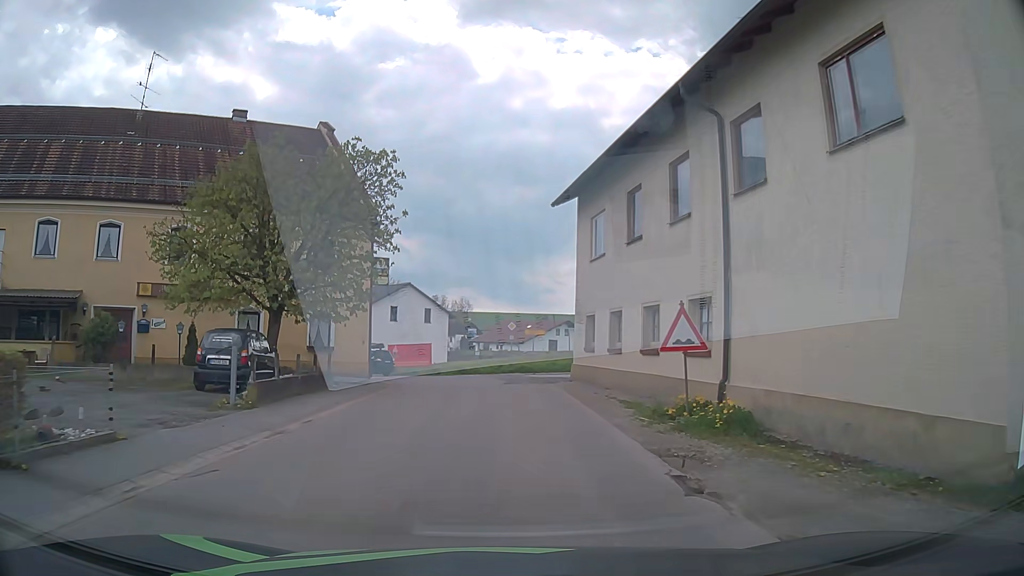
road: tertiary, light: Day
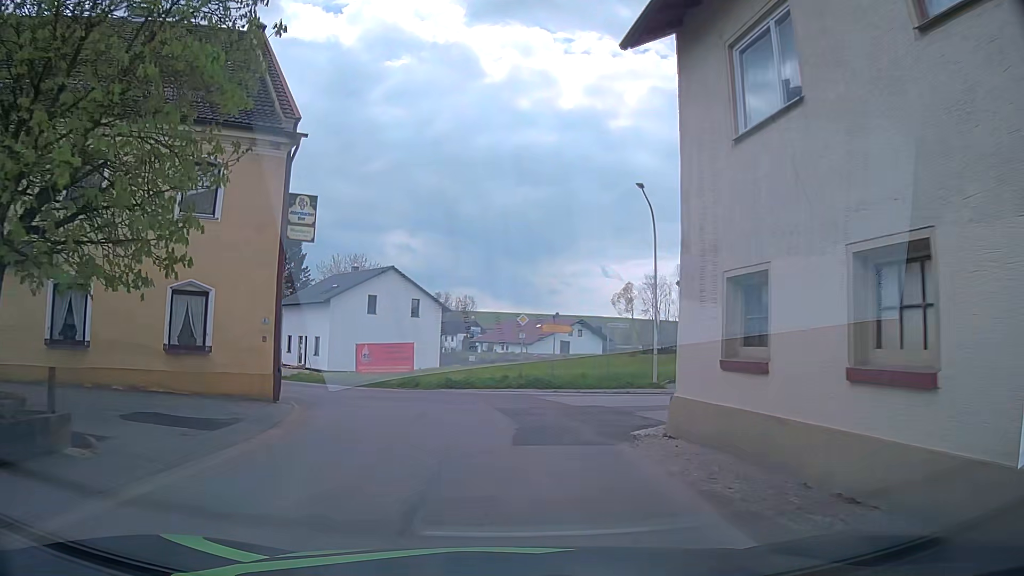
(-0.1, +13.3) m; -1°
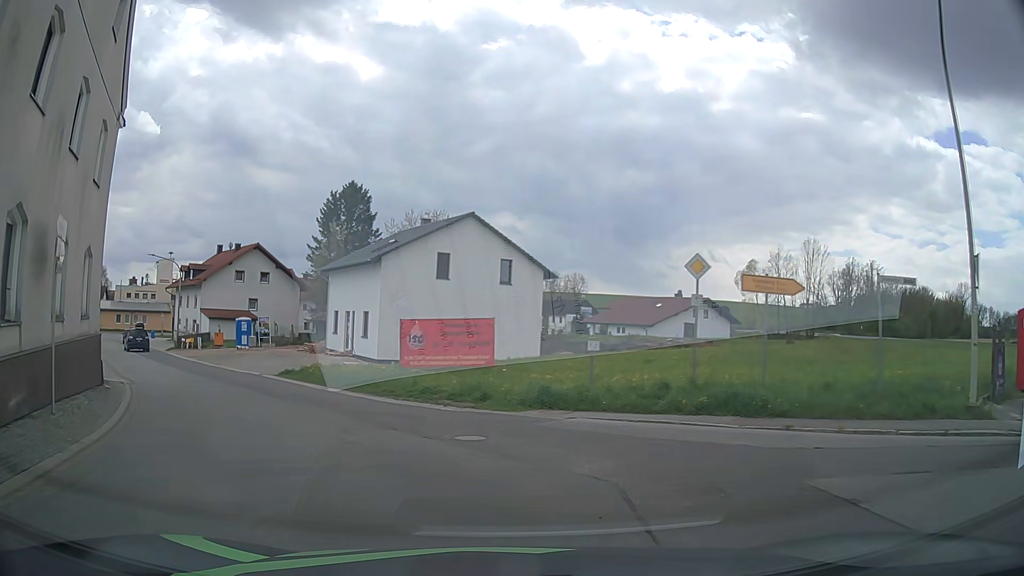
(-0.6, +15.1) m; -7°
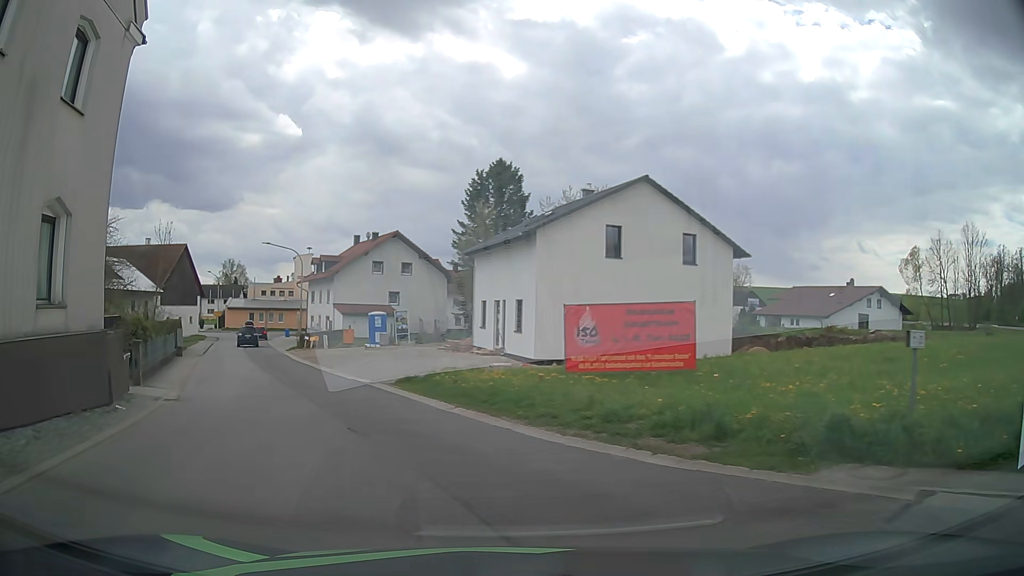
(-0.8, +7.1) m; -12°
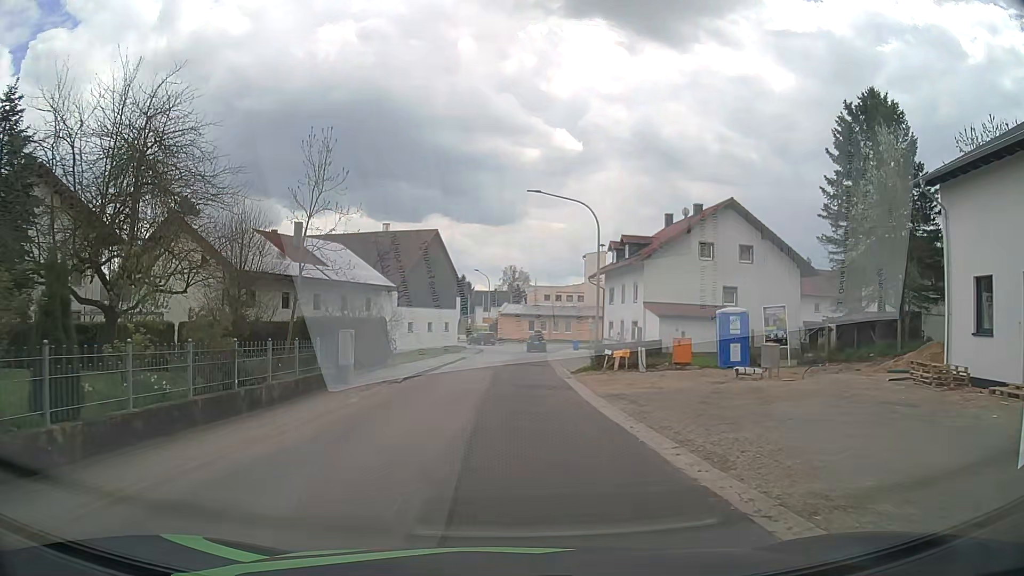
(-6.1, +19.3) m; -26°
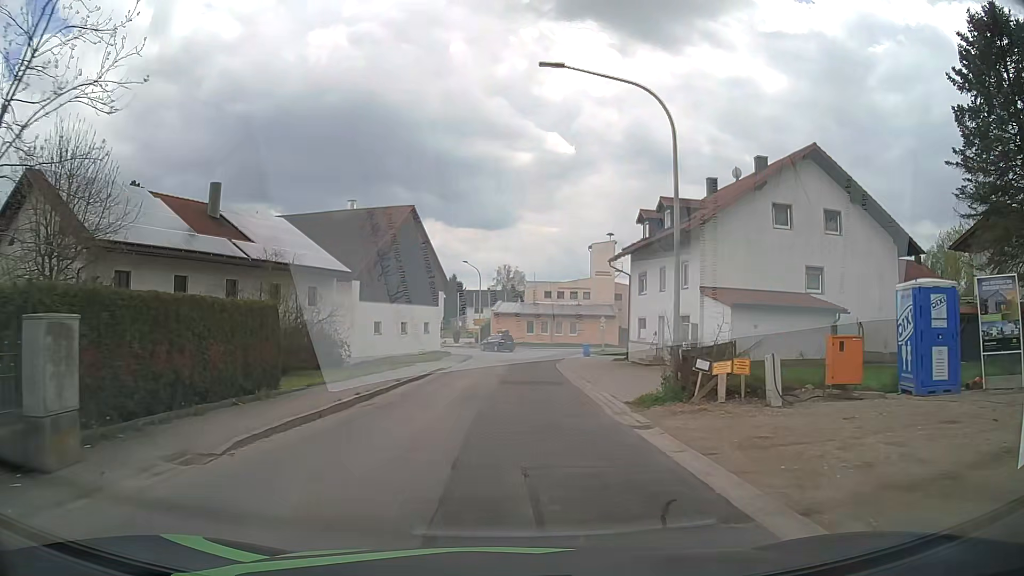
(0.0, +13.7) m; +1°
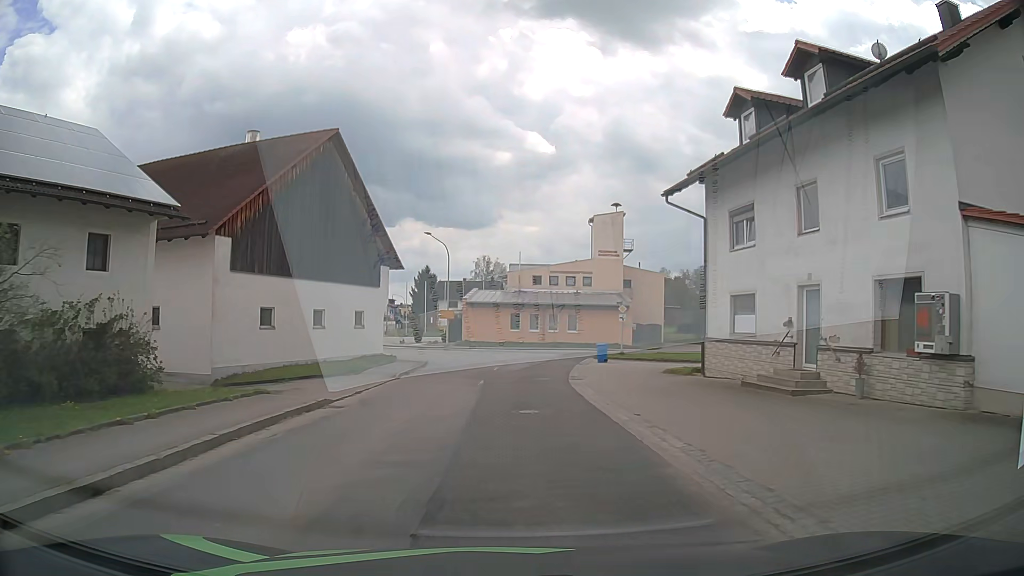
(+0.2, +19.5) m; +2°
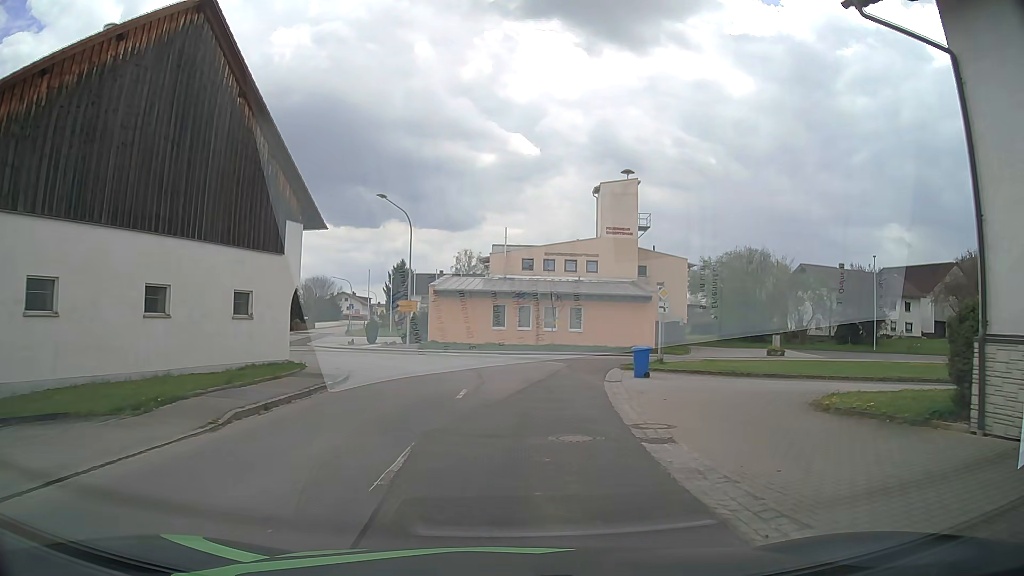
(+0.1, +14.8) m; +1°
(0, +10) (+1, +20) (-1, +30) (-7, +38) (-16, +41) (-26, +42) (-36, +42) (-46, +43) (-56, +43) (-66, +43) m
